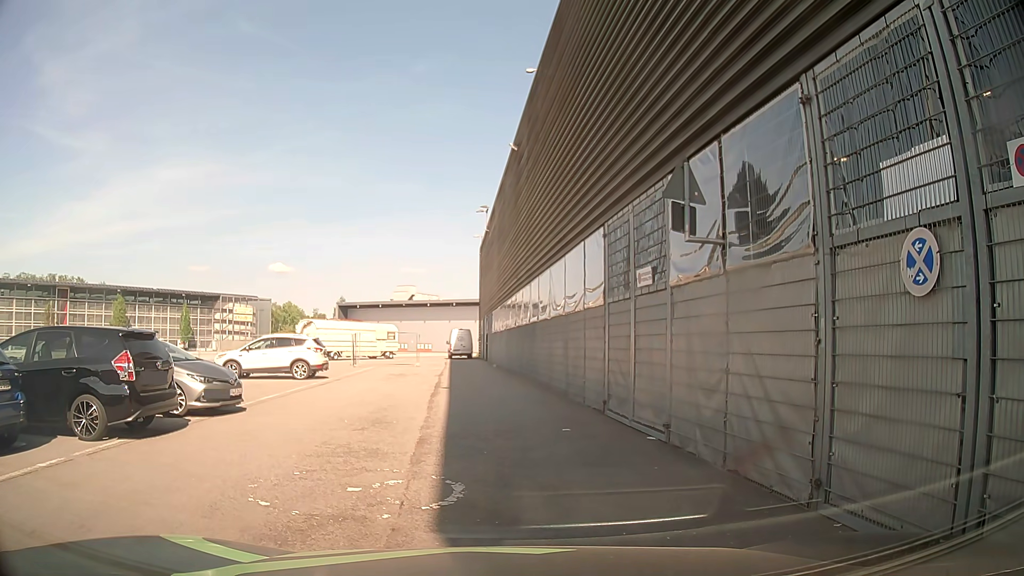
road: service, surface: asphalt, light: Day
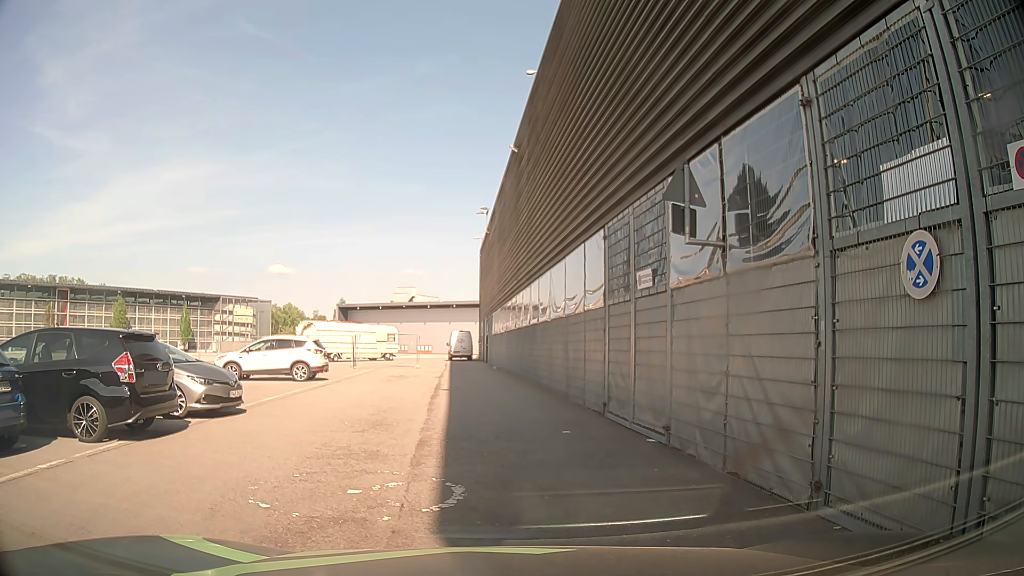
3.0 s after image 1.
(0.0, +0.1) m; 0°
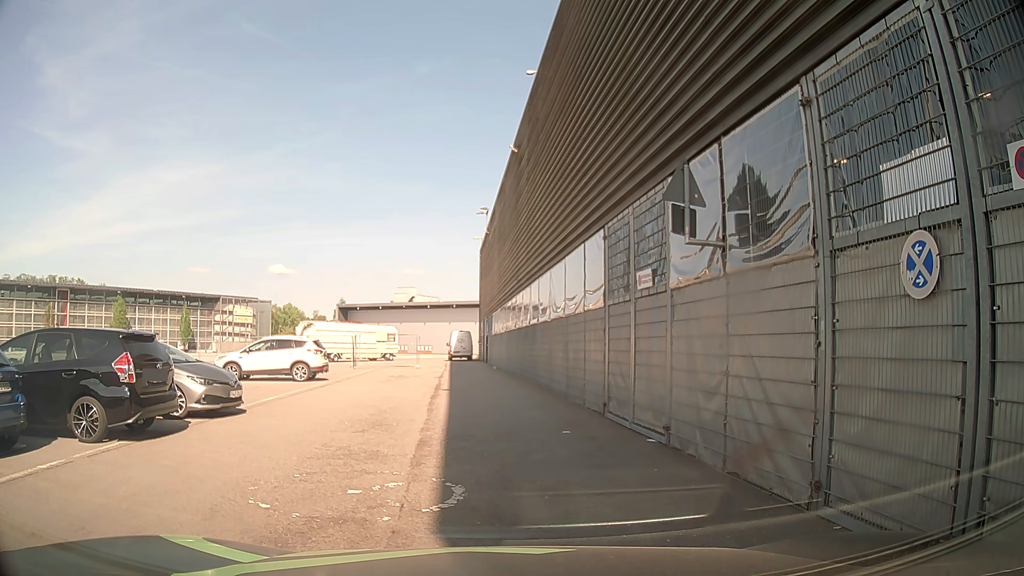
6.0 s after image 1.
(0.0, 0.0) m; 0°
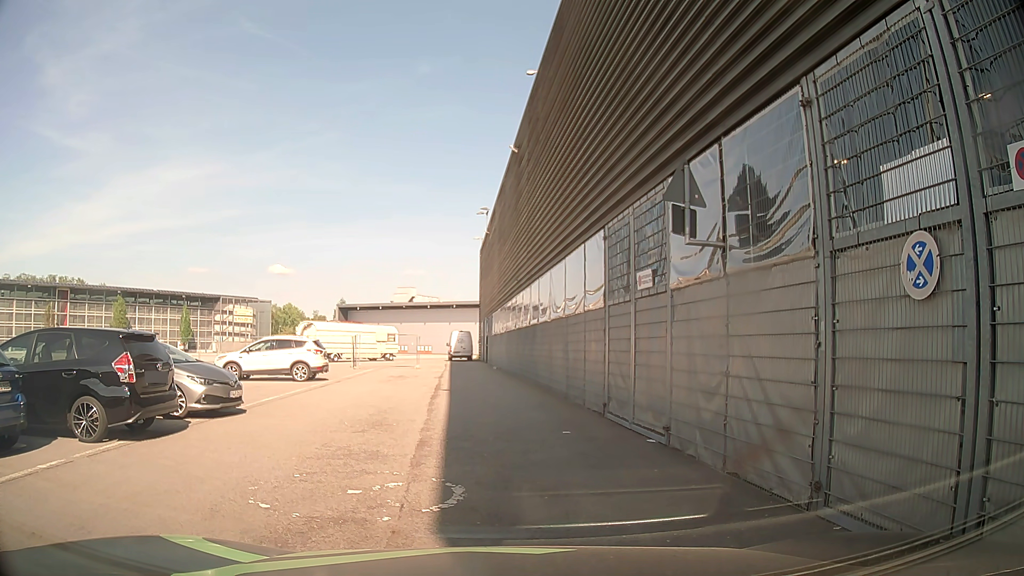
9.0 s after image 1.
(0.0, 0.0) m; 0°
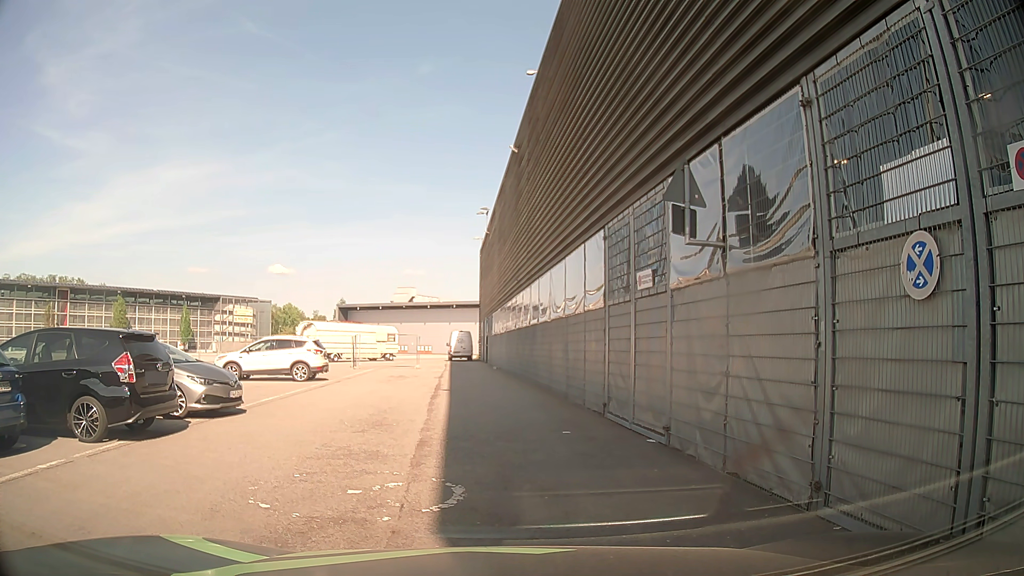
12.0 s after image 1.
(0.0, 0.0) m; 0°
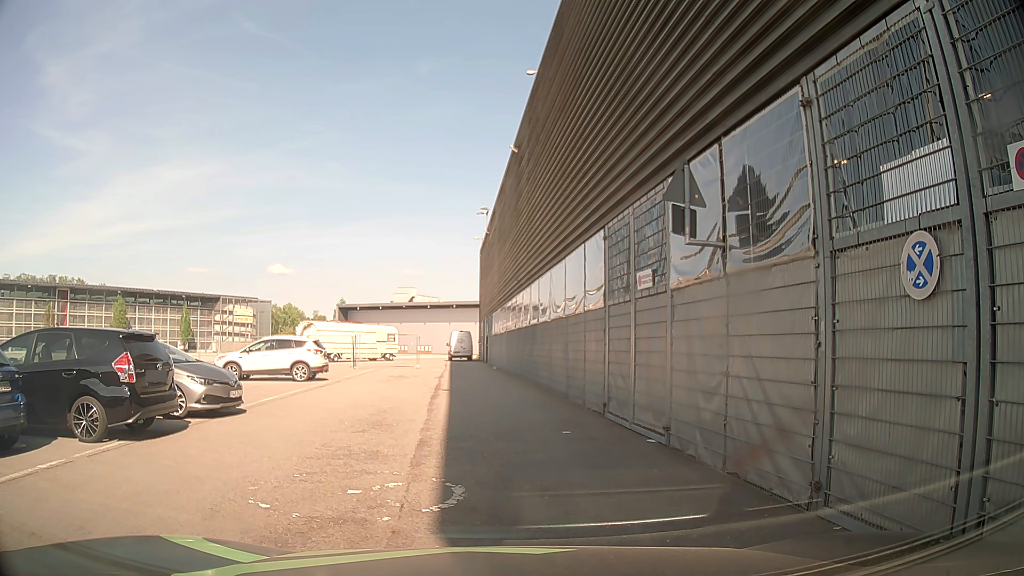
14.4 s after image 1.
(0.0, 0.0) m; 0°
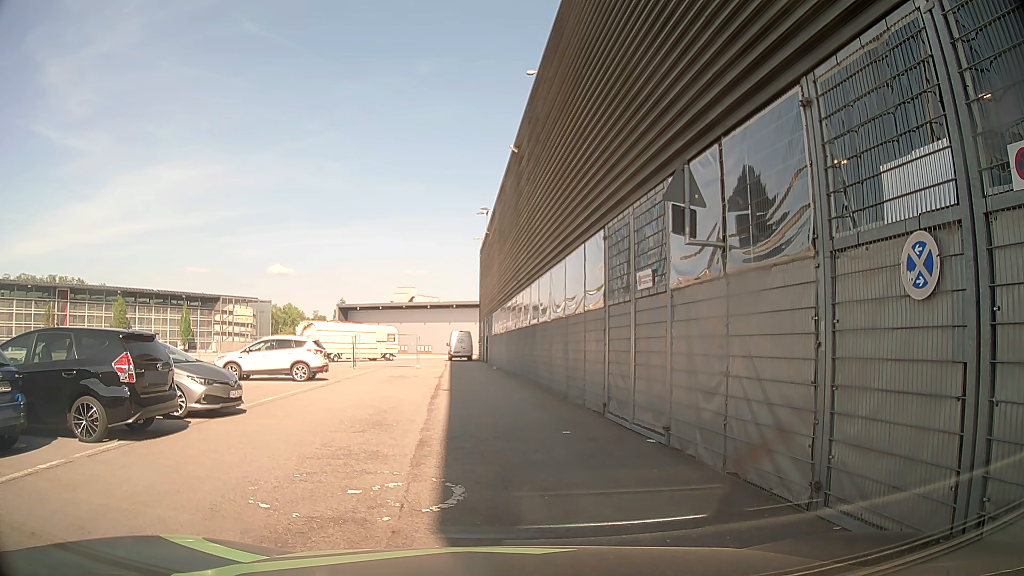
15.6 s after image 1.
(0.0, 0.0) m; 0°
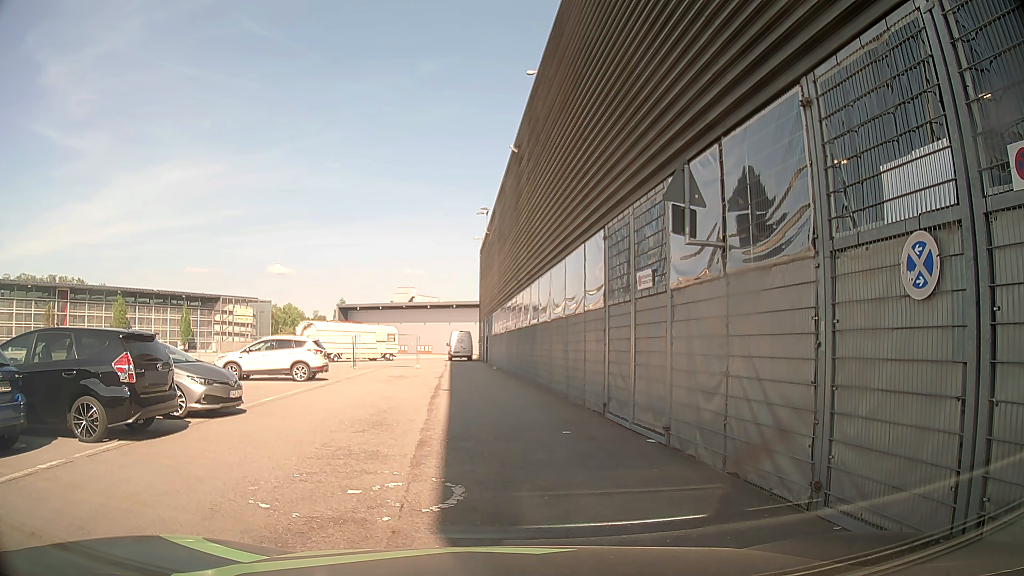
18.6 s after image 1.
(0.0, 0.0) m; 0°
